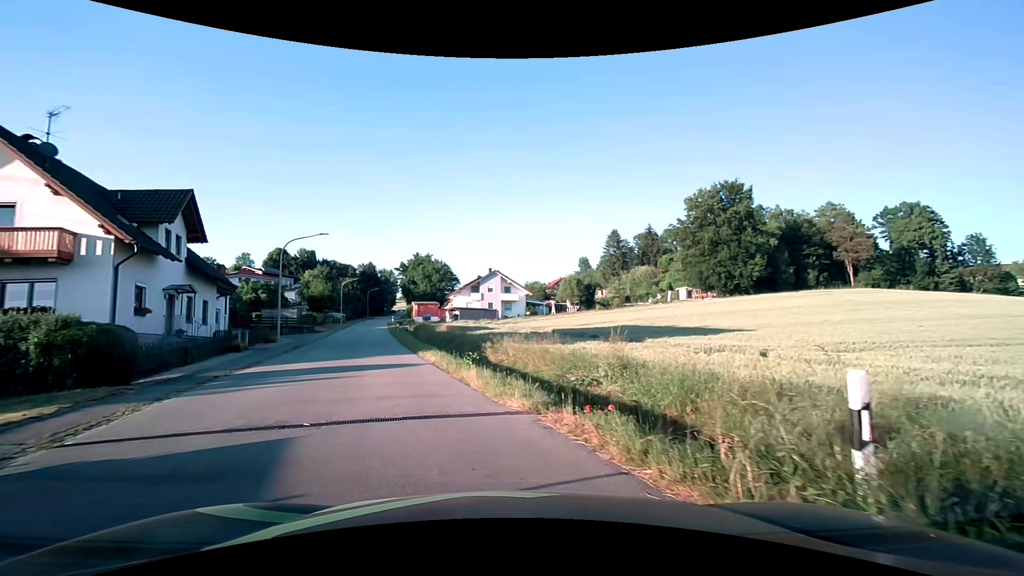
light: Day
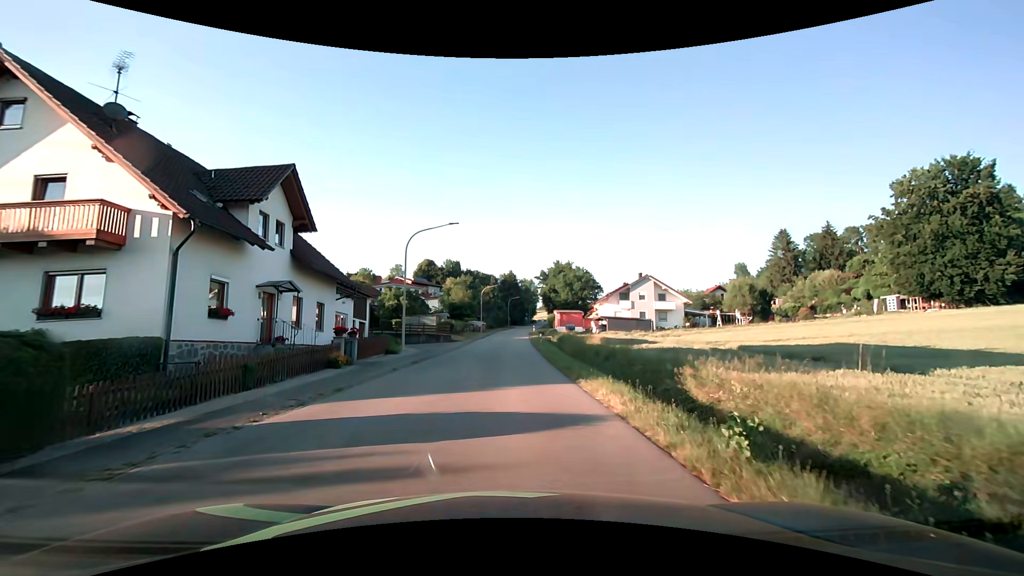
(-1.6, +8.3) m; -17°
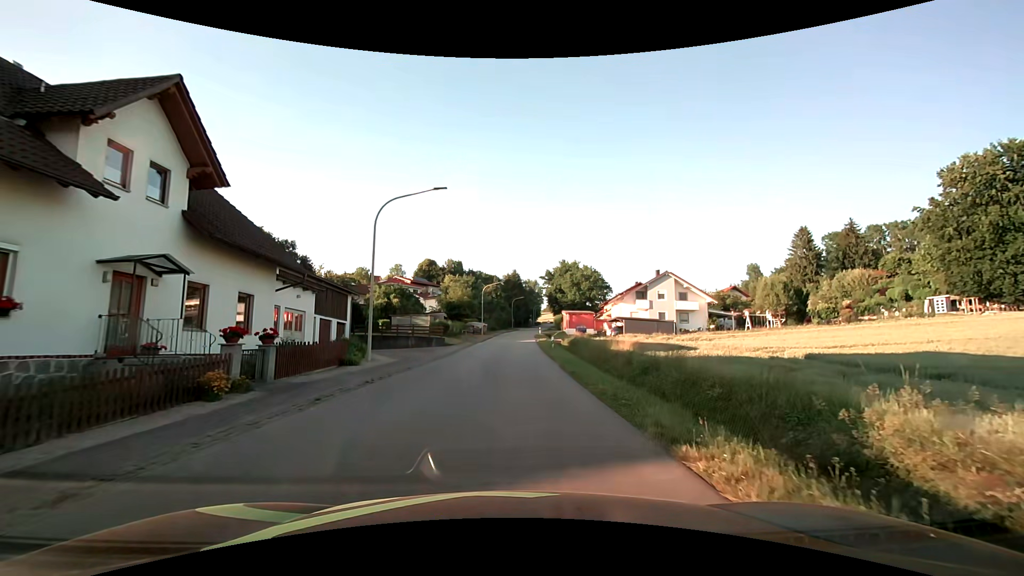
(-0.1, +7.7) m; -1°
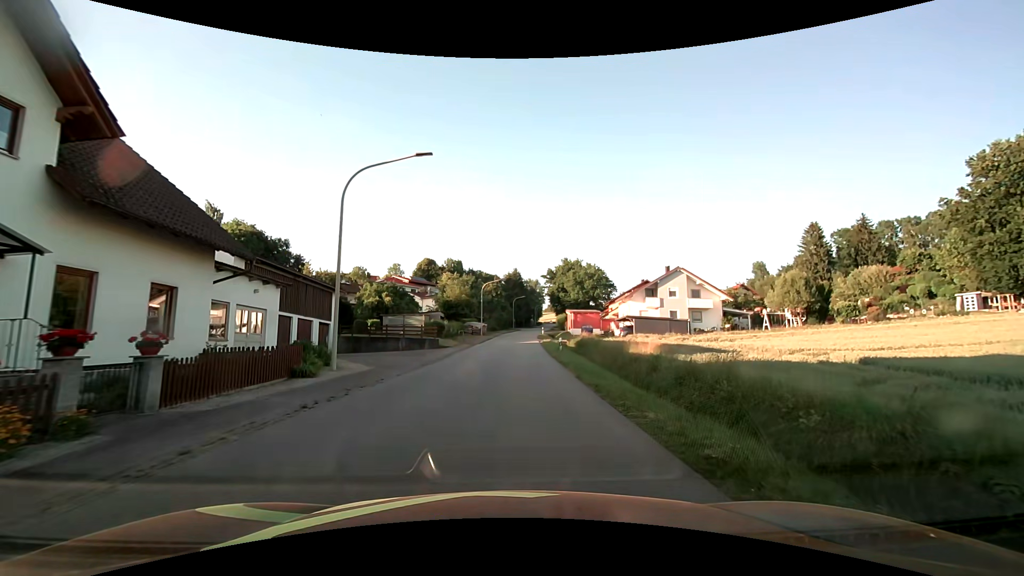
(0.0, +4.3) m; 0°
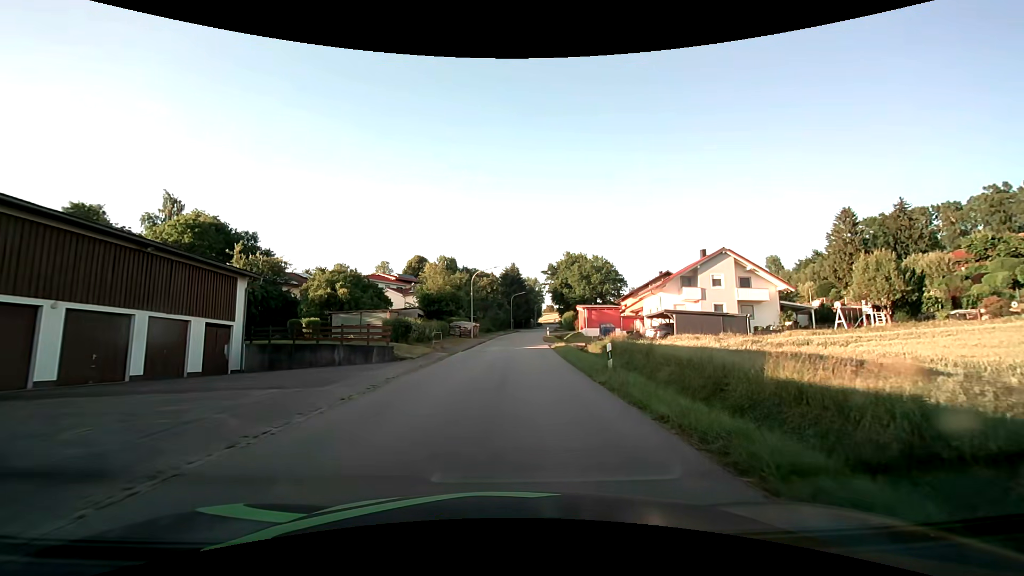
(0.0, +14.2) m; 0°
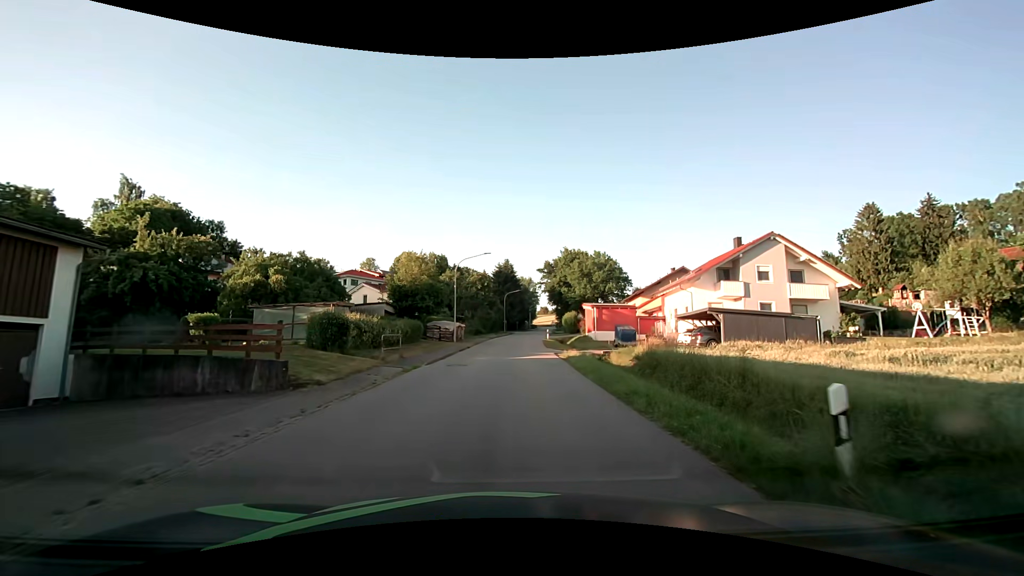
(+0.1, +10.4) m; +1°
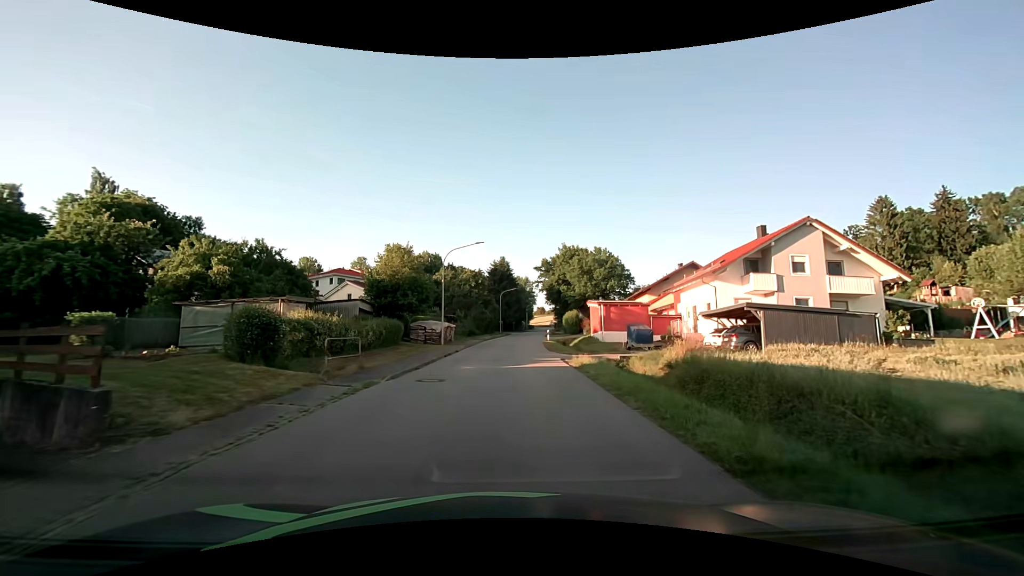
(0.0, +5.4) m; 0°
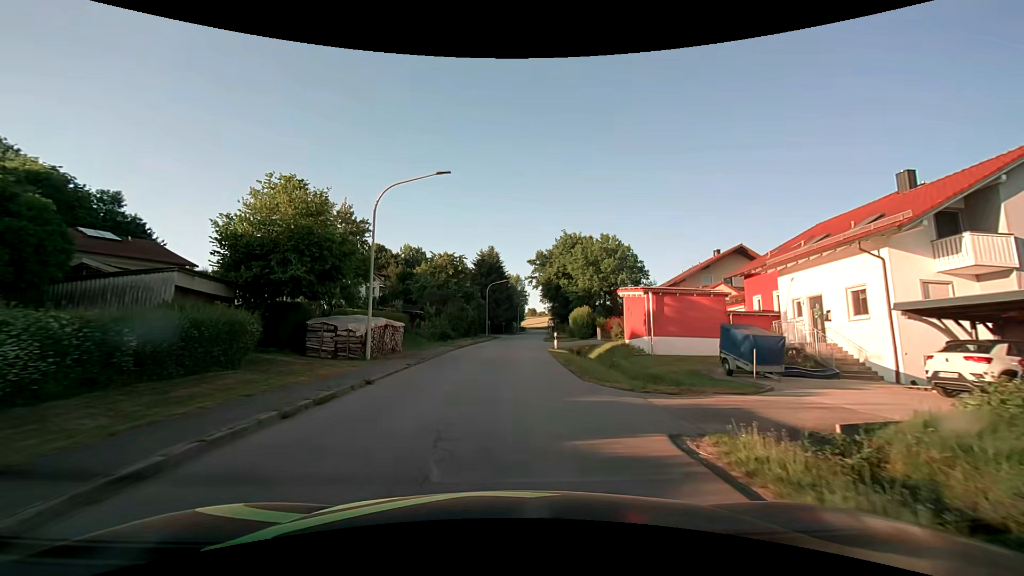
(+0.1, +16.6) m; +1°
